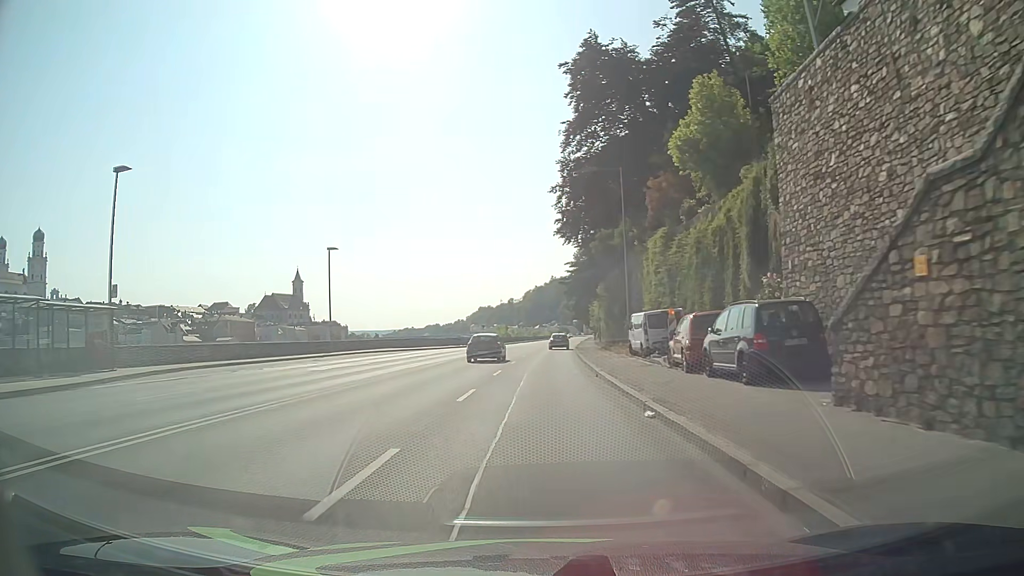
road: primary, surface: asphalt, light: Day
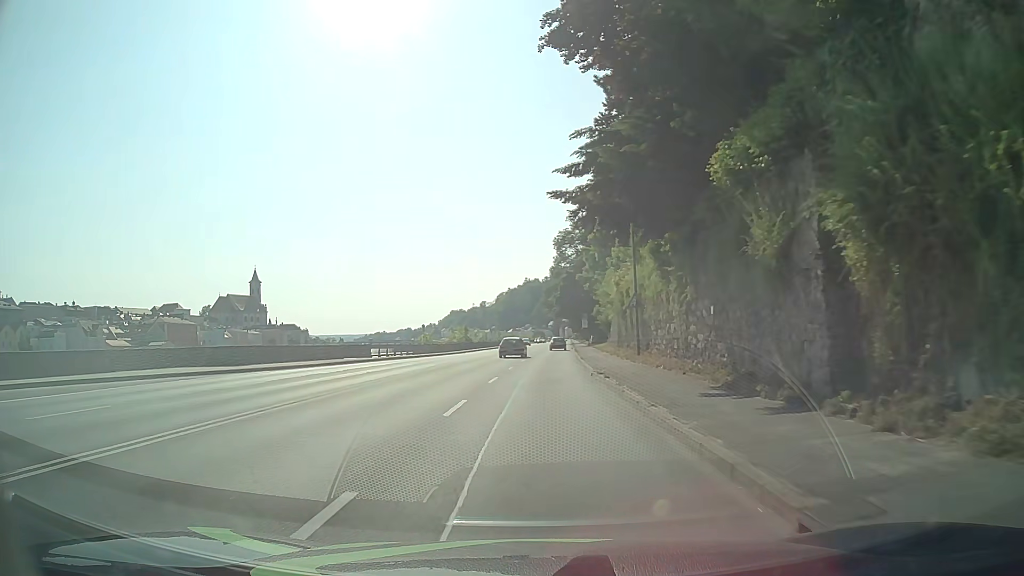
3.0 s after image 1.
(+0.7, +38.1) m; +2°
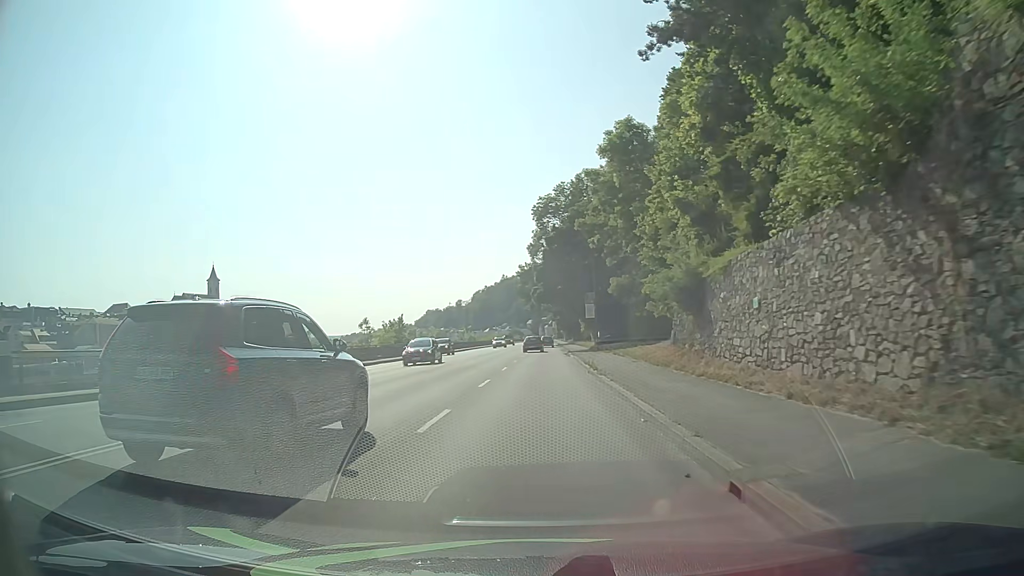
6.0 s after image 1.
(+1.1, +38.0) m; +2°
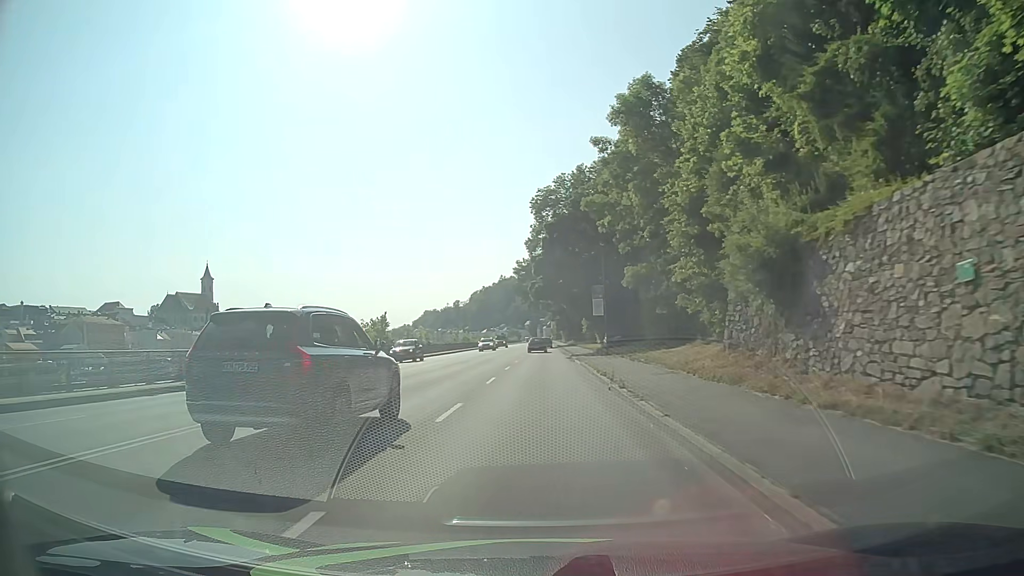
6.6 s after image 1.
(0.0, +7.6) m; 0°
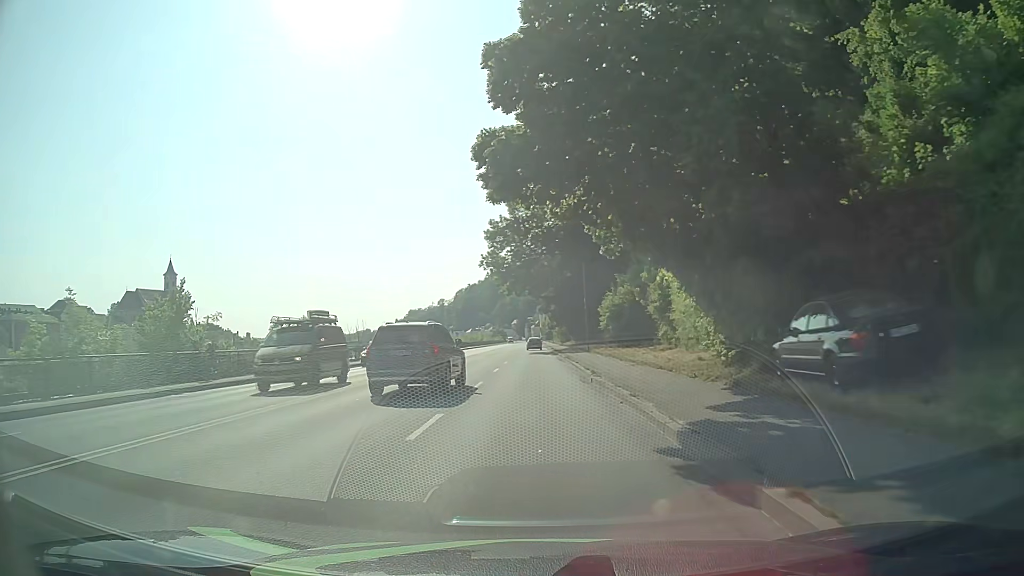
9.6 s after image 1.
(+0.3, +38.0) m; +1°
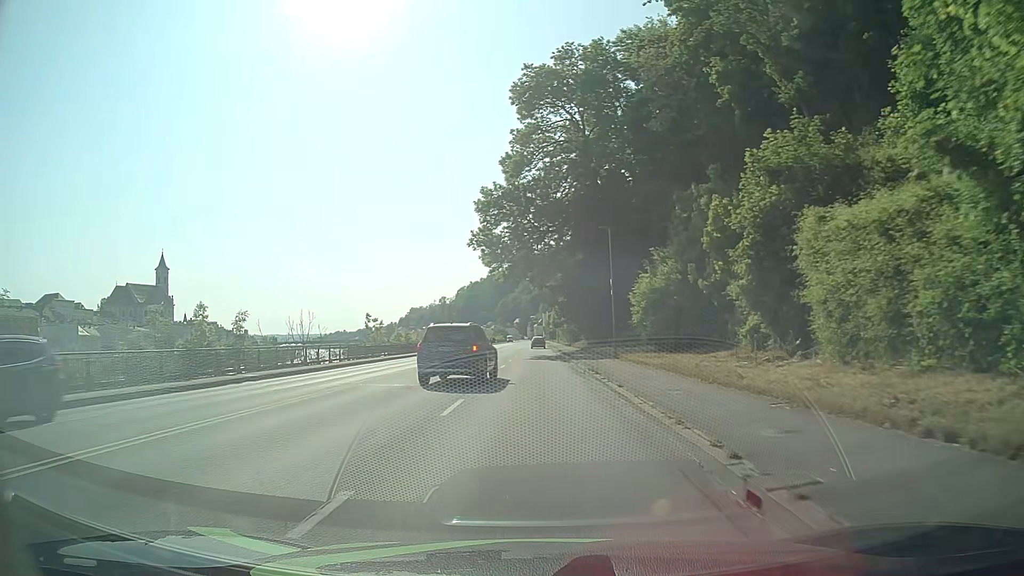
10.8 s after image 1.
(-0.1, +15.2) m; -1°
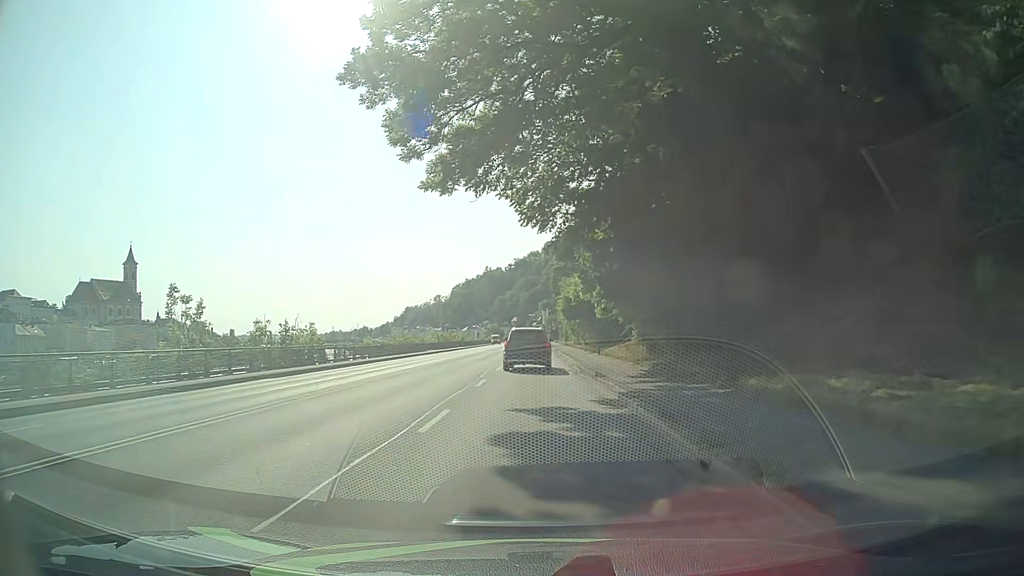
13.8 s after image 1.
(+0.5, +38.2) m; +1°
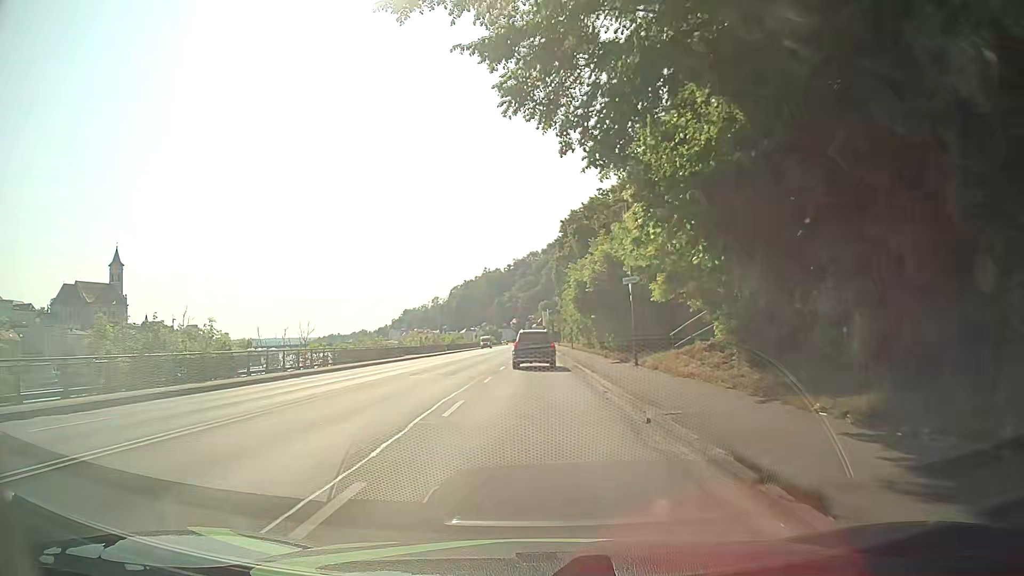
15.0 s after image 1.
(0.0, +15.3) m; 0°
